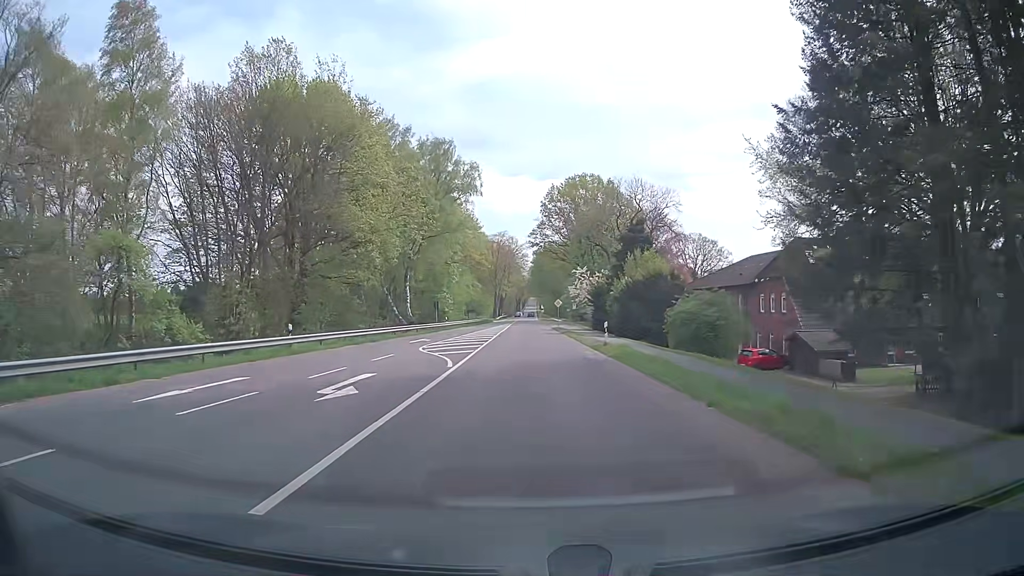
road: primary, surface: asphalt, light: Day
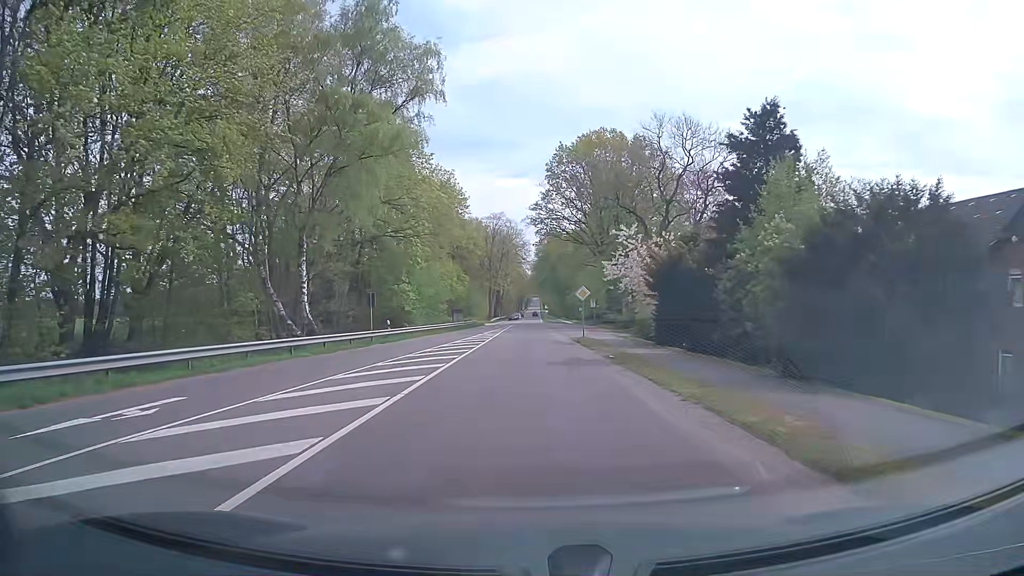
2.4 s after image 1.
(0.0, +30.4) m; 0°
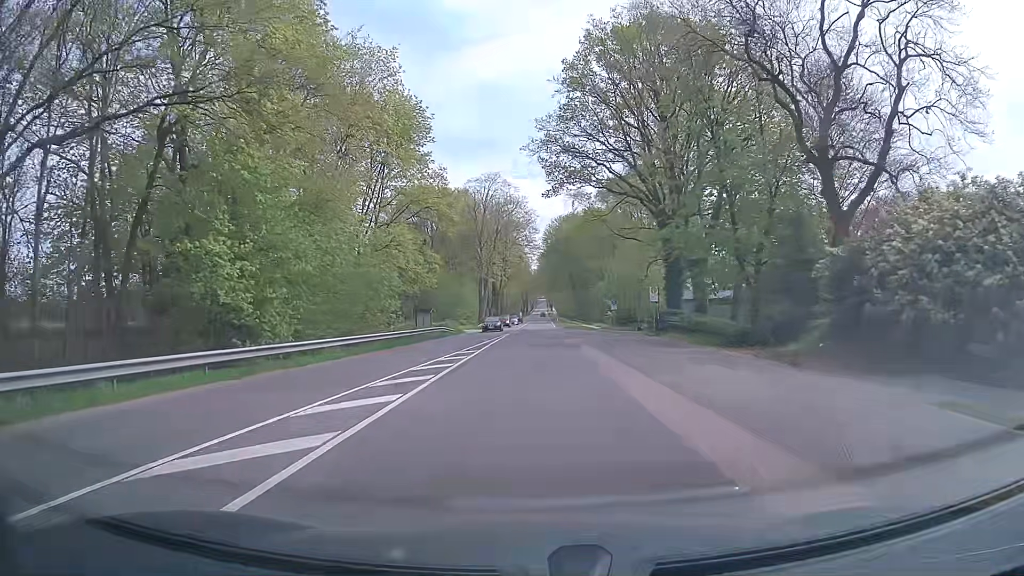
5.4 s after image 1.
(-0.2, +38.1) m; 0°
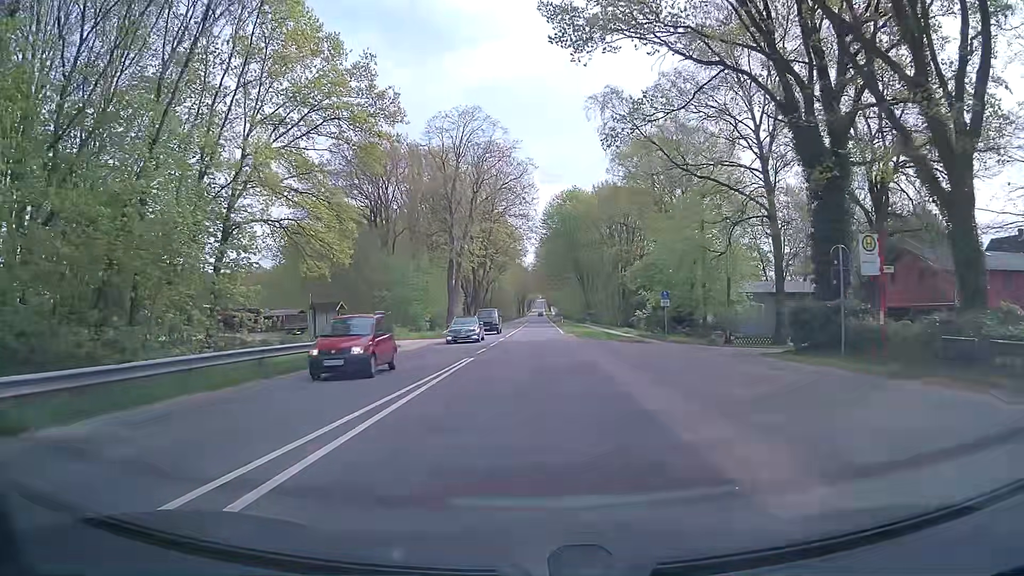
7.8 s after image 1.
(+0.1, +30.4) m; 0°
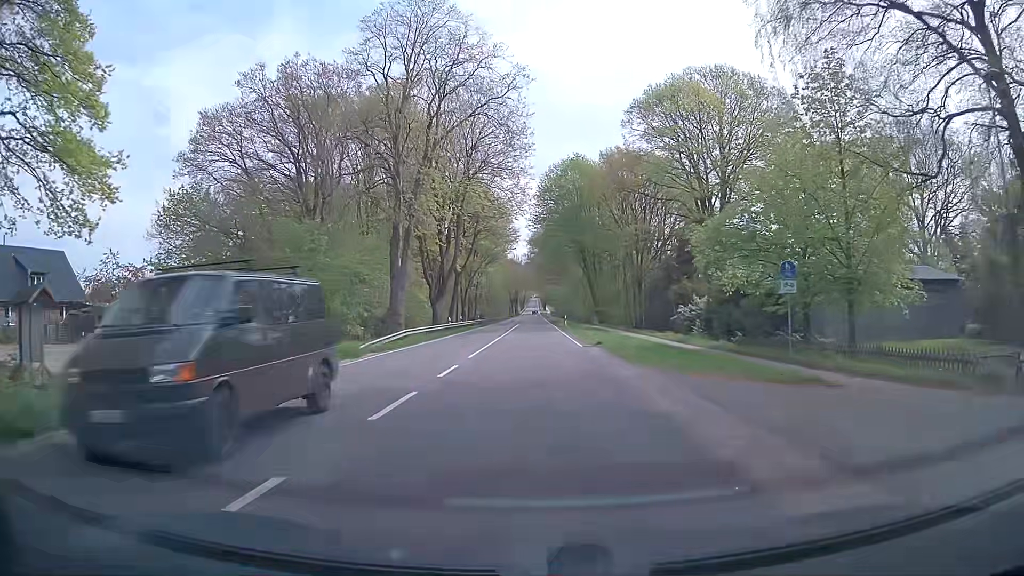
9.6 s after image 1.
(0.0, +22.8) m; 0°
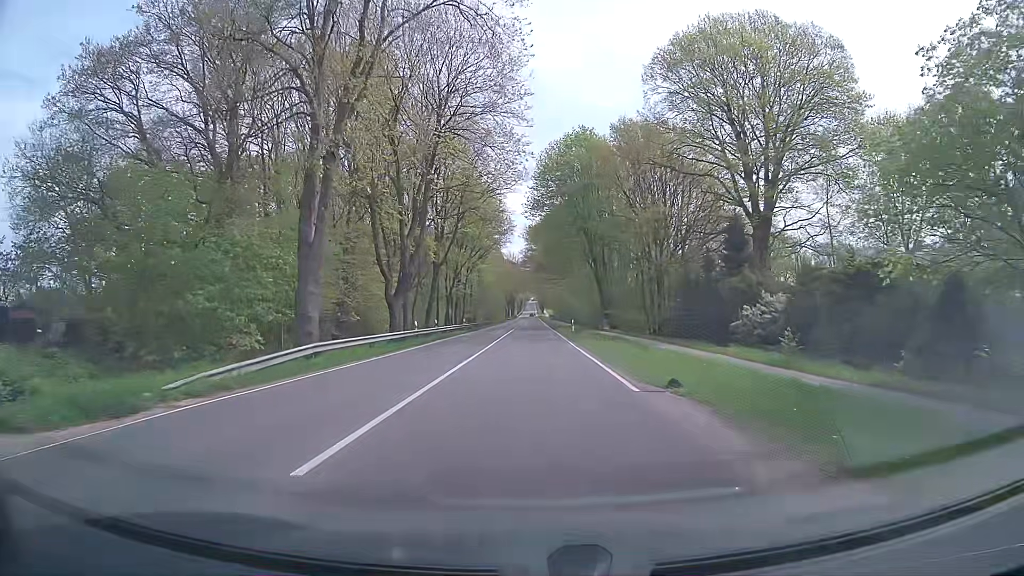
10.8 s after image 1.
(+0.1, +15.2) m; +1°
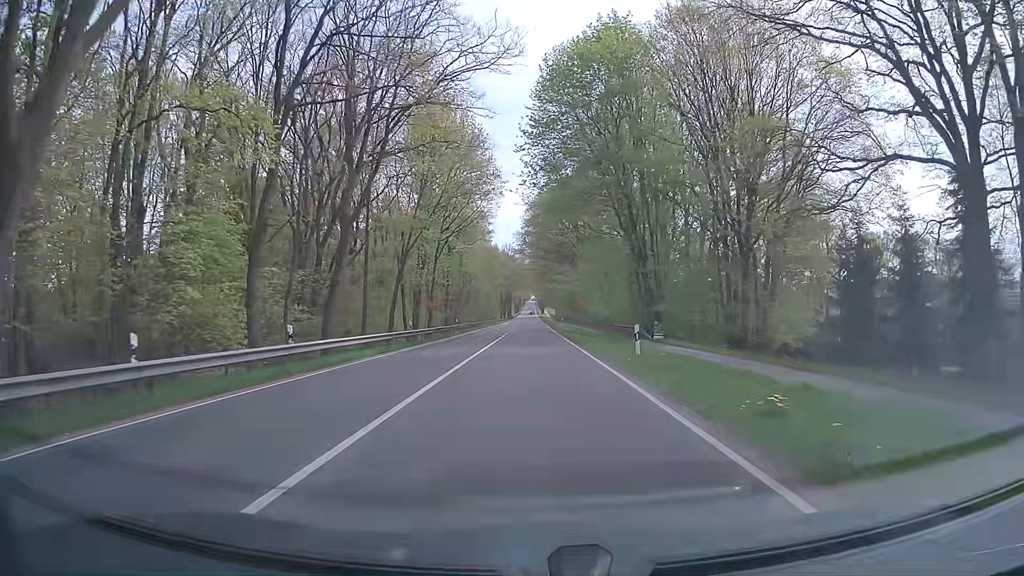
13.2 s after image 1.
(-0.3, +30.4) m; -1°
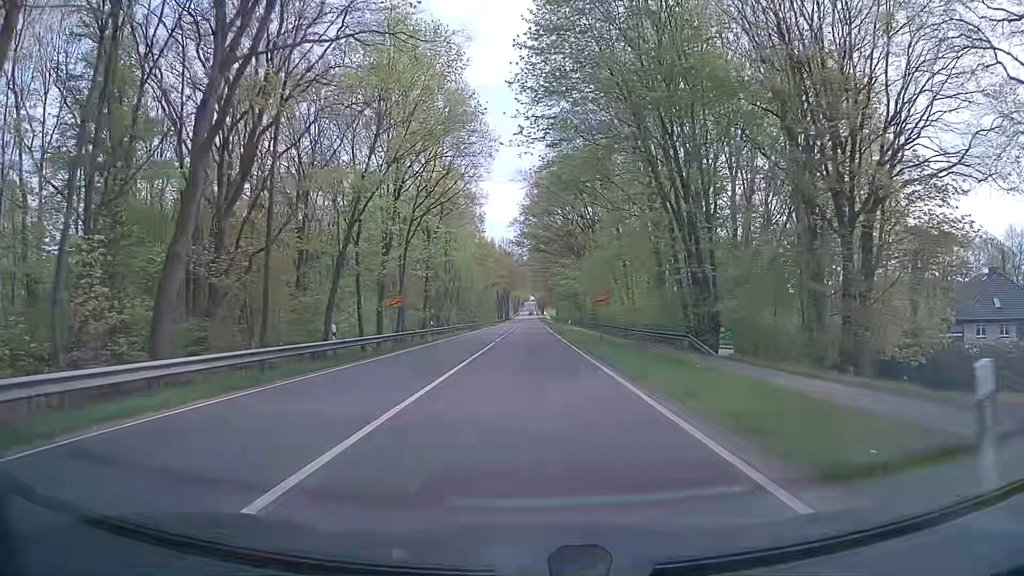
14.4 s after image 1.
(0.0, +15.2) m; 0°
(0, +10) (0, +20) (0, +30) (0, +40) (0, +50) (0, +60) (-1, +70) (-1, +80) (-1, +90) (-1, +100) m
